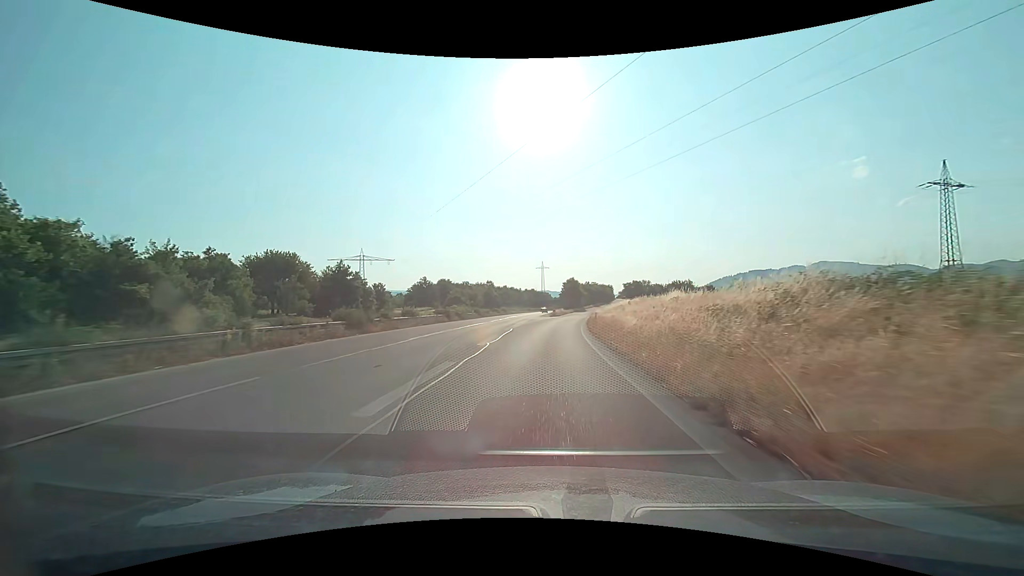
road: trunk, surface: asphalt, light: Day
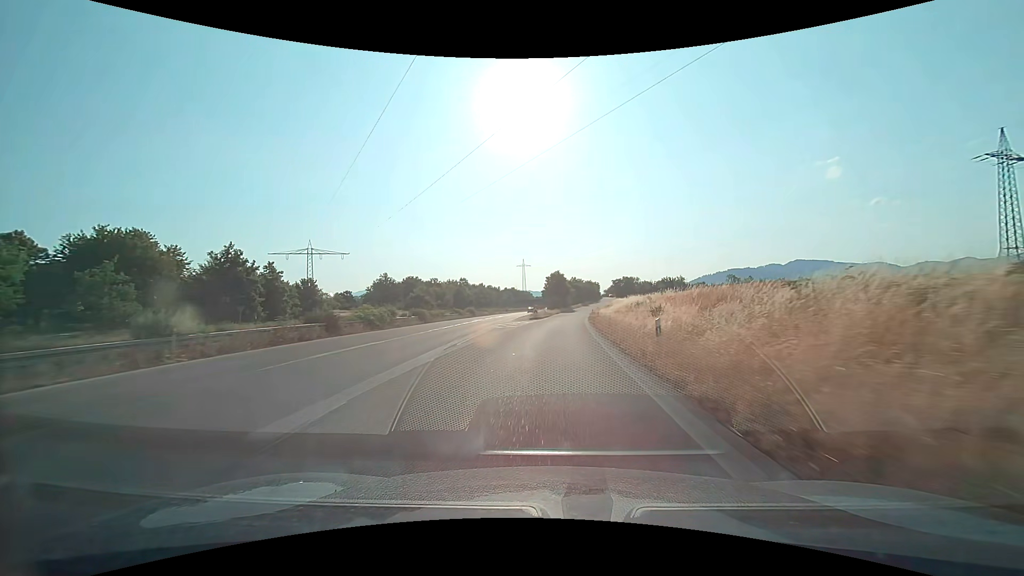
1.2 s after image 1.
(+0.5, +25.2) m; +2°
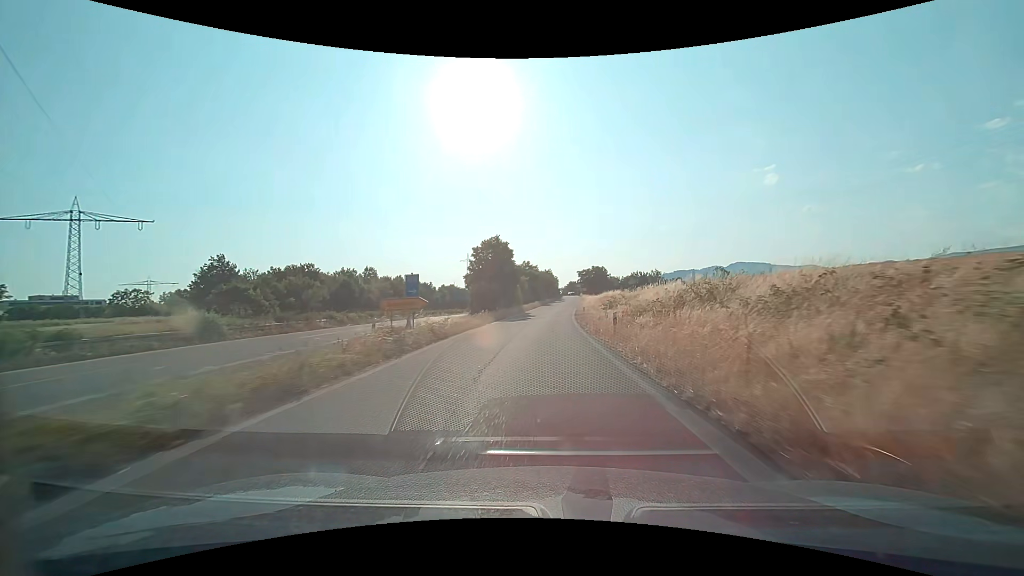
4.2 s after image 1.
(+2.8, +58.8) m; +5°
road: trunk_link
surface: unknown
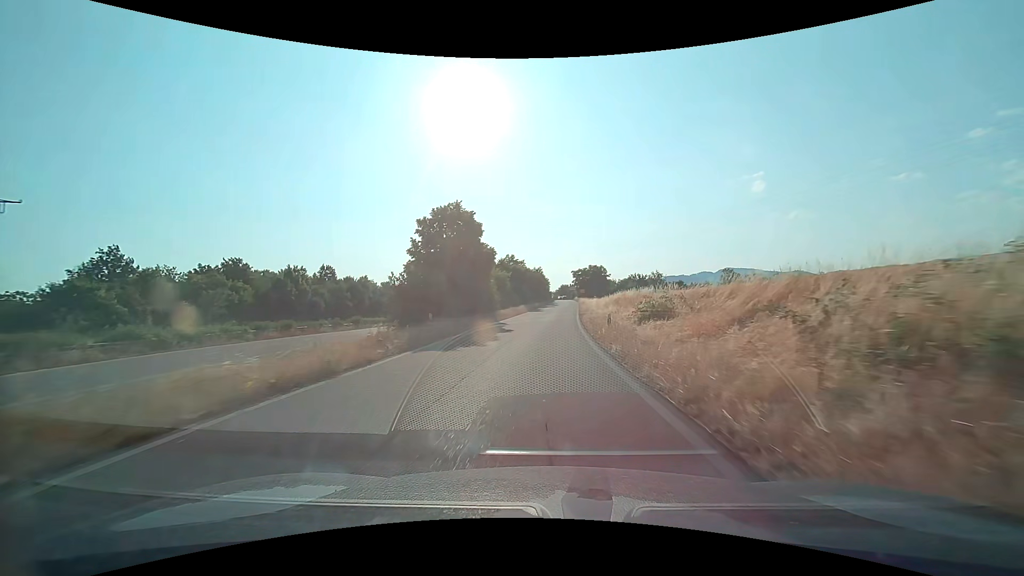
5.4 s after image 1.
(+0.3, +22.0) m; +1°
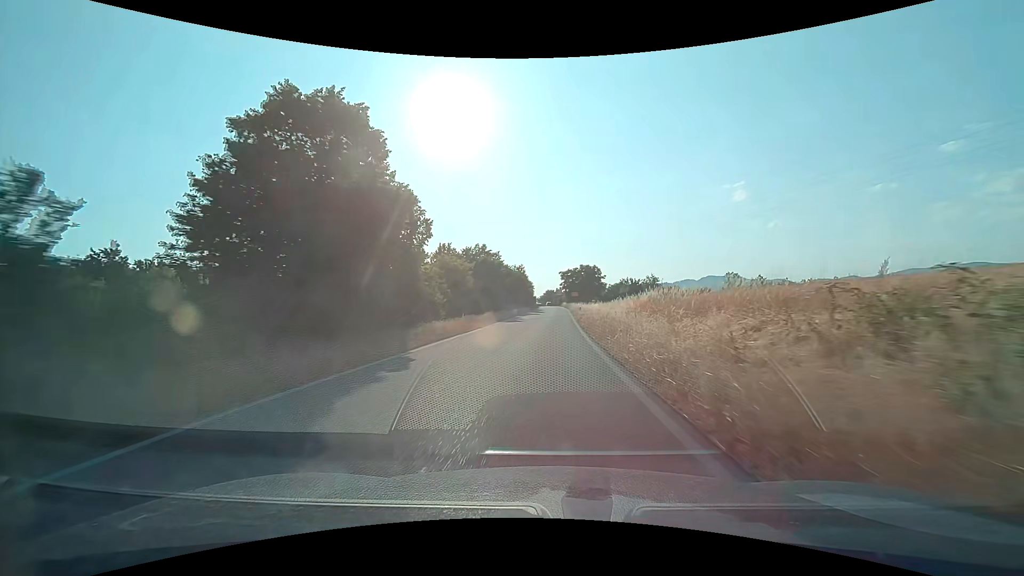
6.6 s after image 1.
(+0.2, +21.0) m; +2°
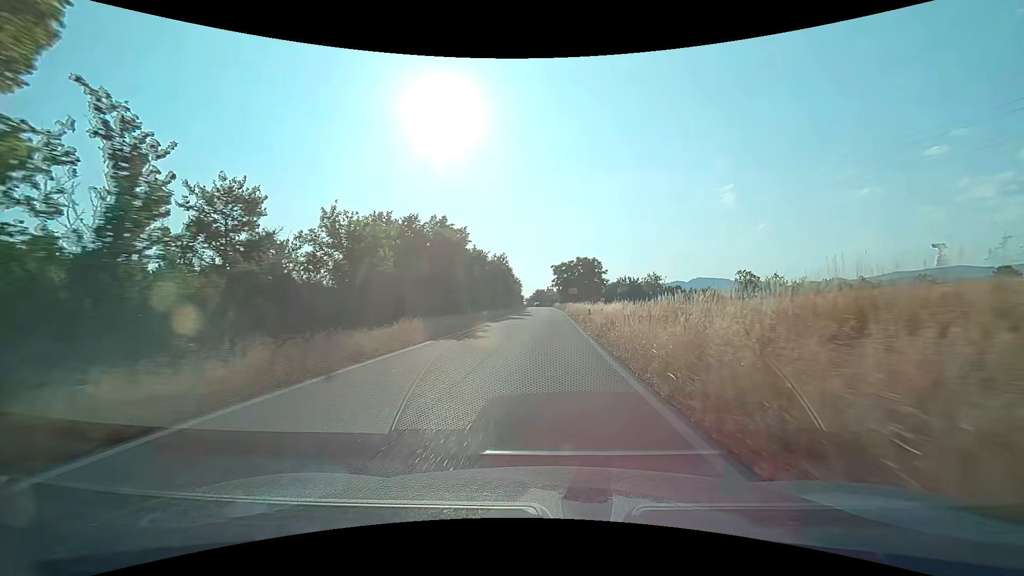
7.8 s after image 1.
(+0.2, +19.5) m; +1°
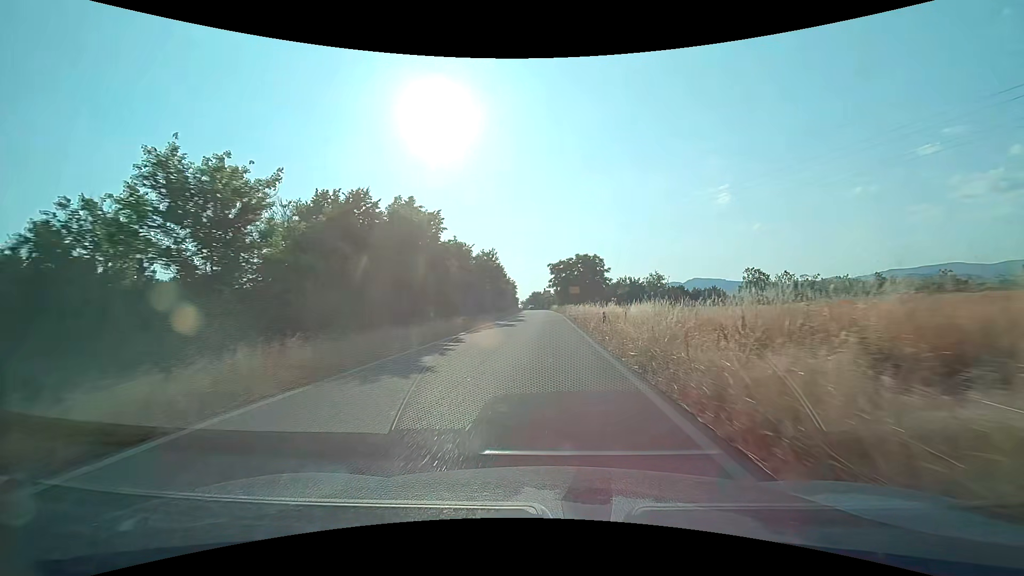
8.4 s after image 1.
(+0.1, +9.0) m; 0°
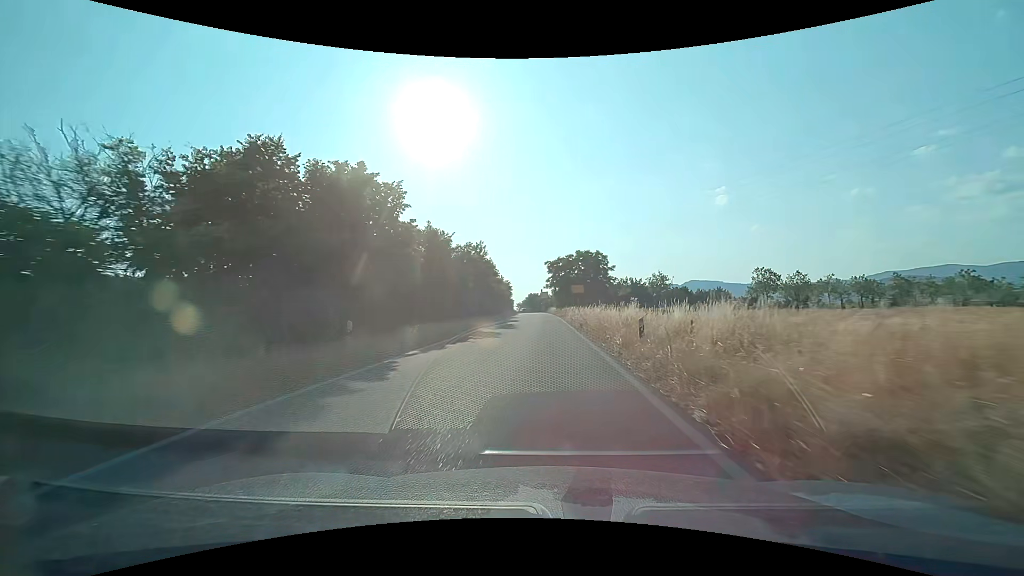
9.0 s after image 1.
(0.0, +8.5) m; 0°
(0, +10) (0, +20) (0, +30) (0, +40) (0, +50) (0, +60) (0, +70) (-1, +80) (-1, +90) (-1, +100) m
